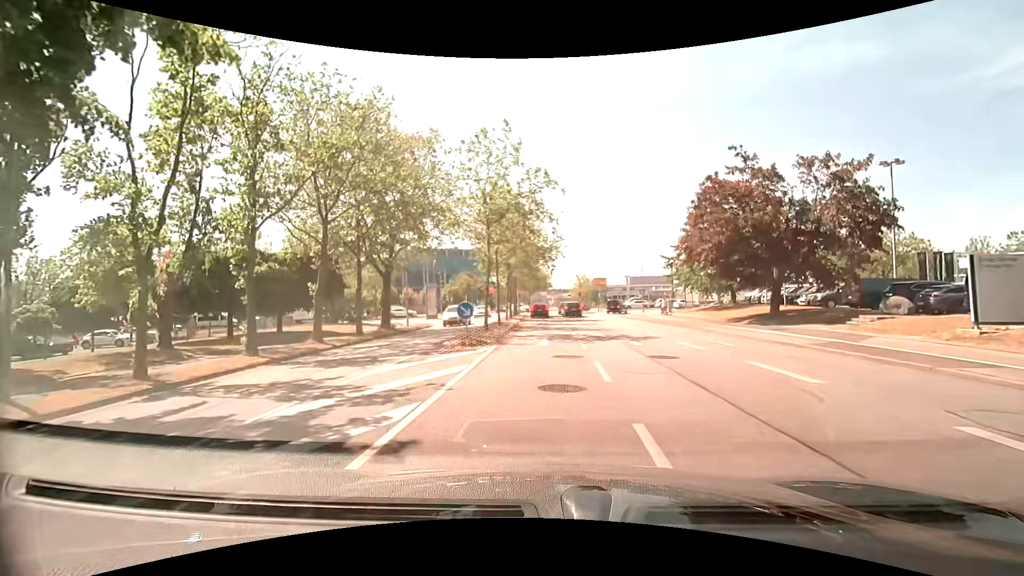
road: tertiary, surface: asphalt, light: Day
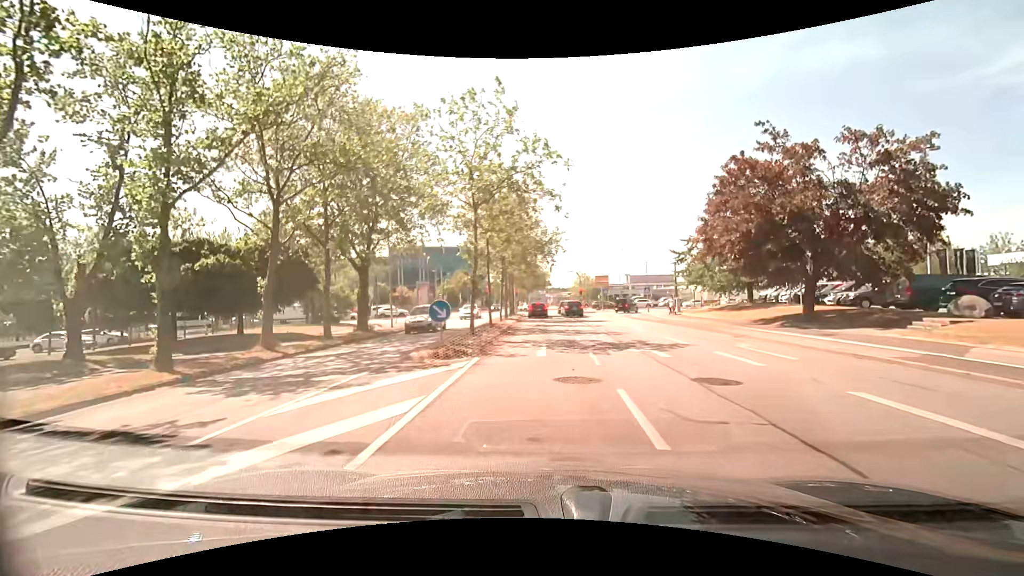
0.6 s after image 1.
(0.0, +3.9) m; 0°
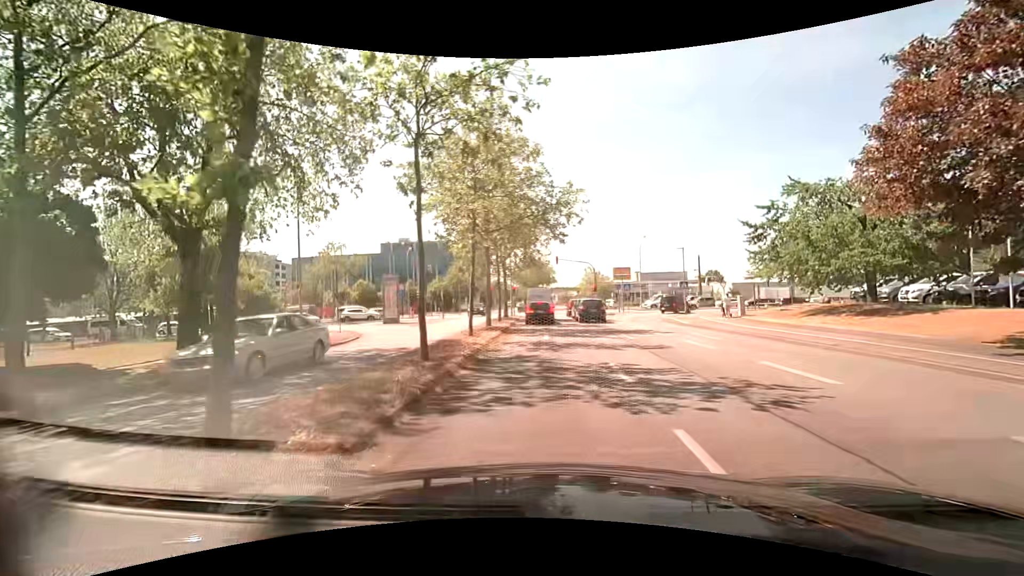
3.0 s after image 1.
(-0.1, +14.3) m; -2°
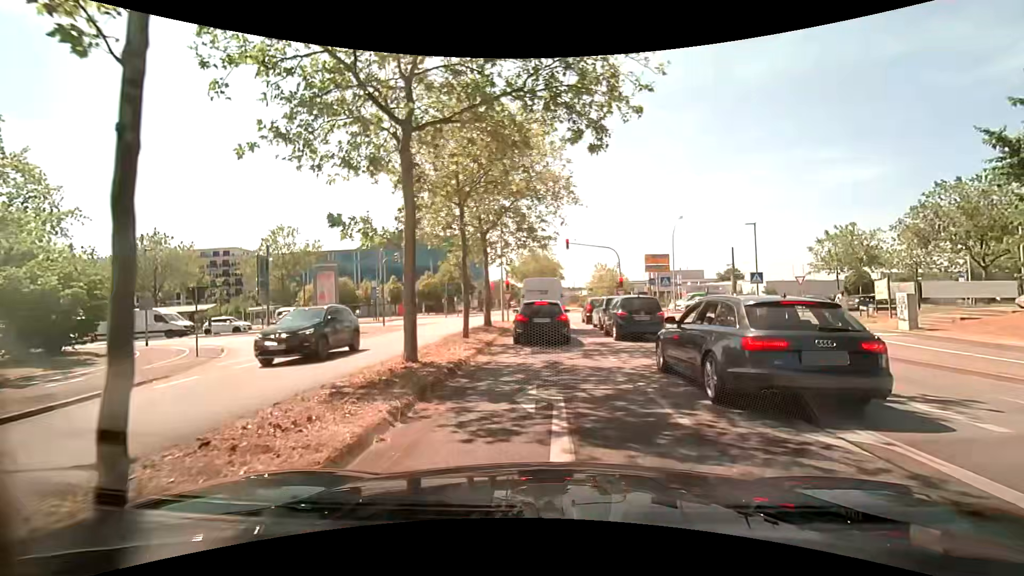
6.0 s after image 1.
(+0.2, +14.7) m; +1°
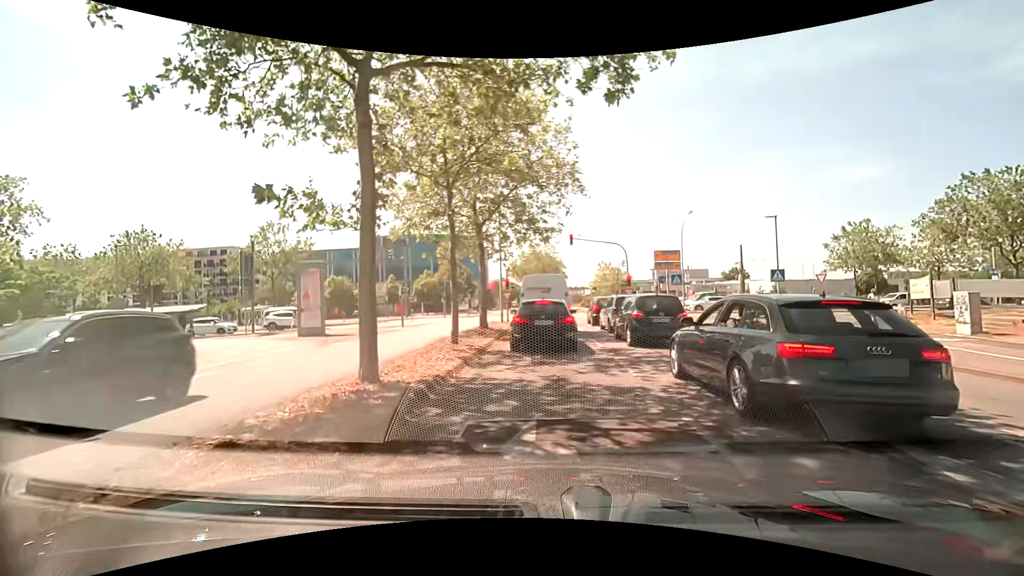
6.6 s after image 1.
(0.0, +2.4) m; 0°
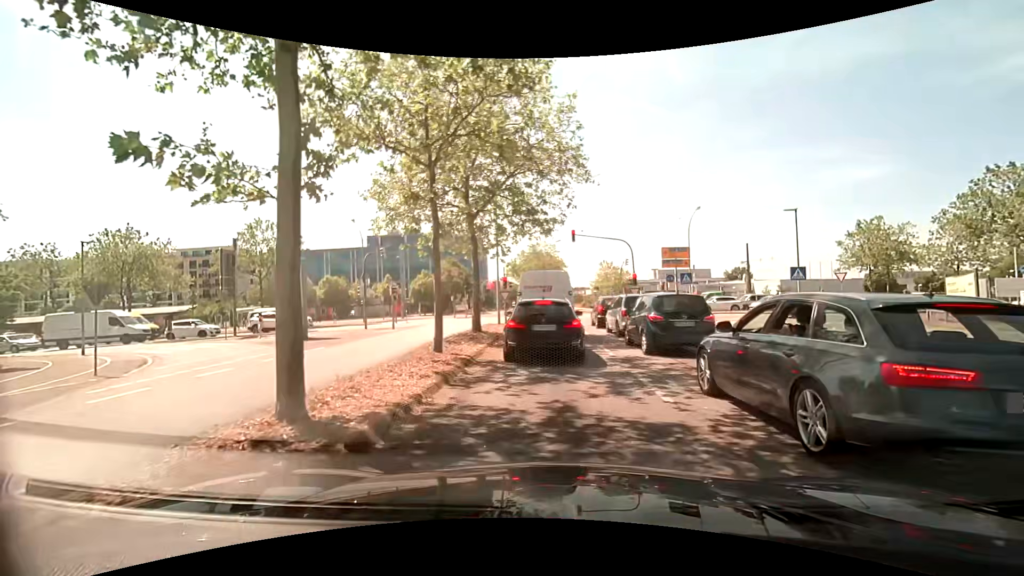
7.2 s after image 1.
(0.0, +2.2) m; 0°
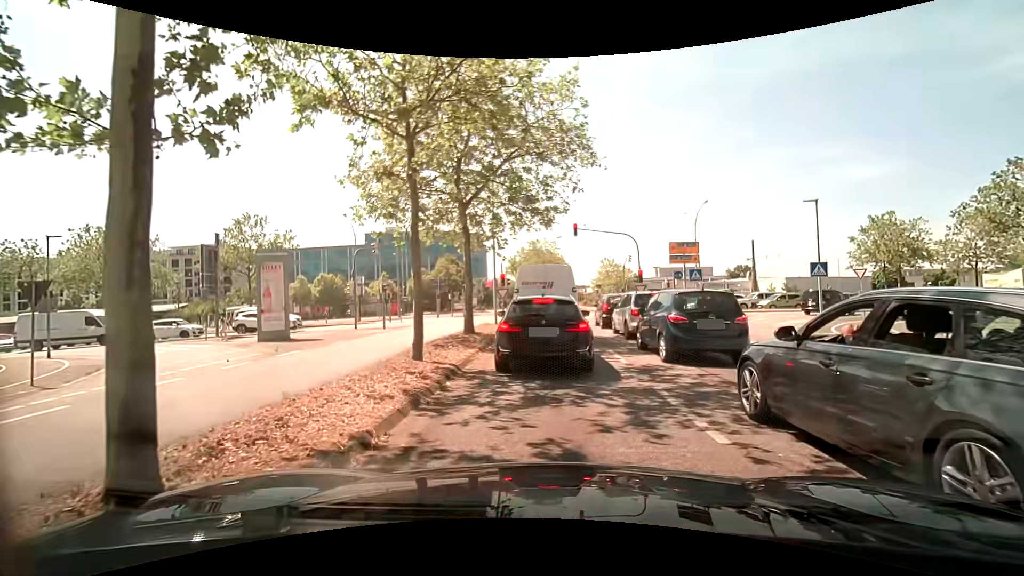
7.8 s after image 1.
(0.0, +1.9) m; -1°
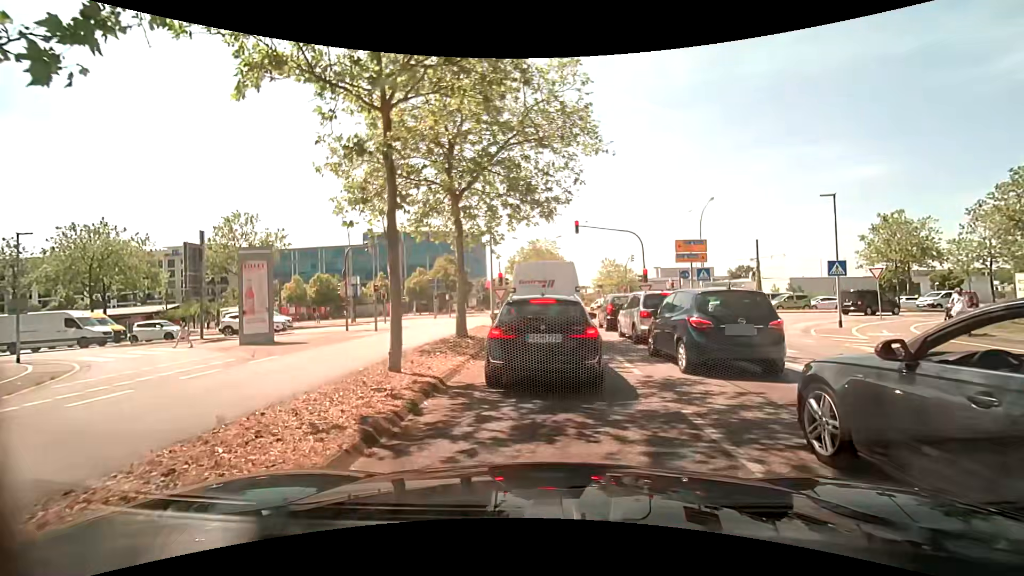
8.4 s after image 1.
(0.0, +1.5) m; +1°
